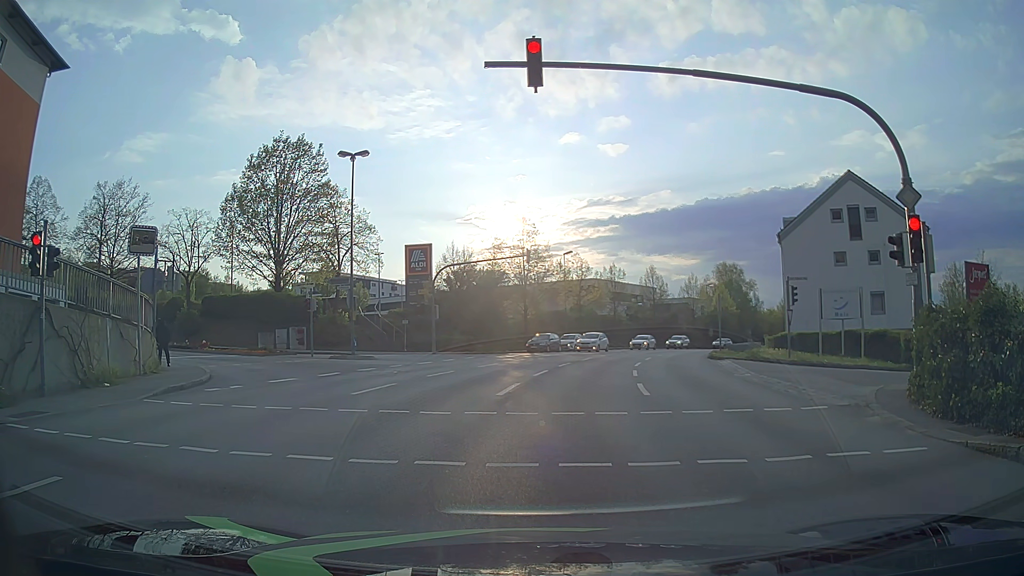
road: tertiary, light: Day
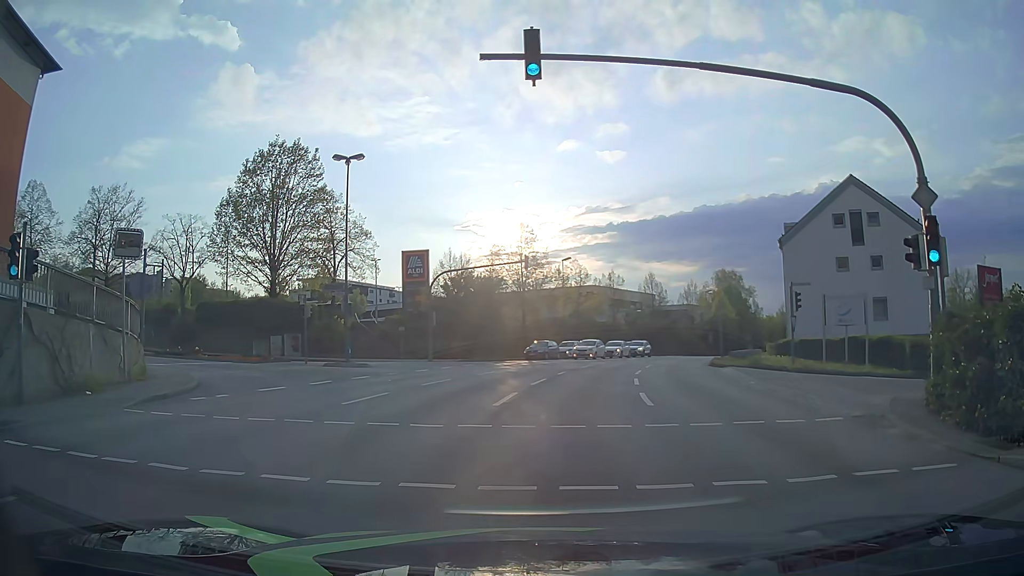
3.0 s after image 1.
(0.0, +0.9) m; +1°
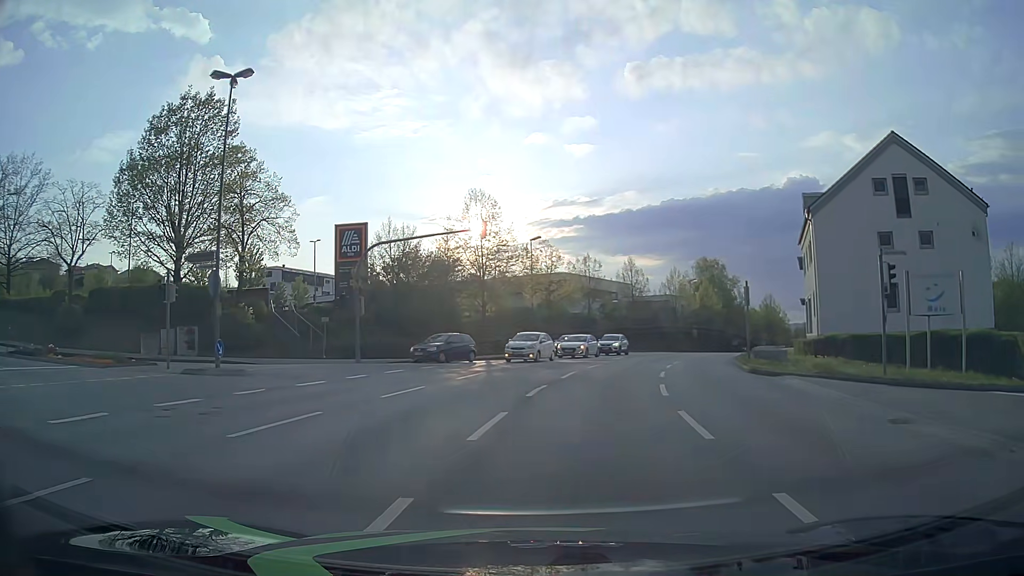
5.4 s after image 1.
(0.0, +11.6) m; +2°
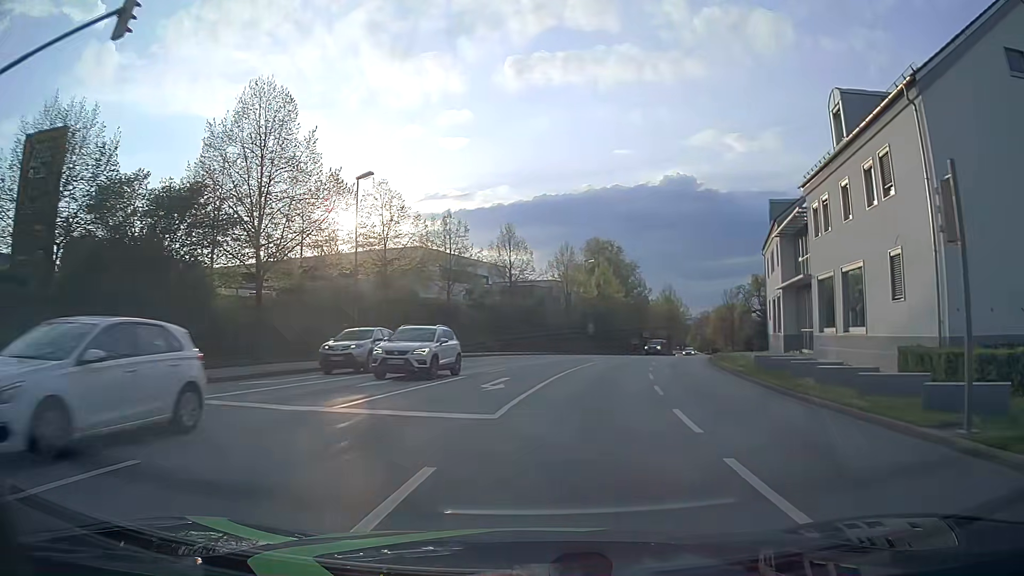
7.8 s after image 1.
(+2.2, +23.0) m; +11°
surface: asphalt
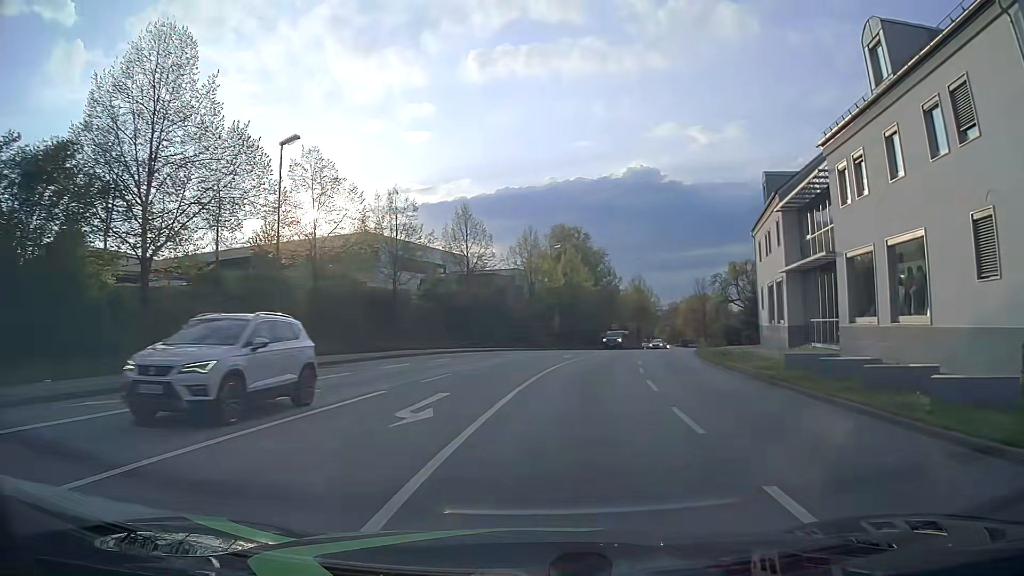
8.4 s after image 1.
(+0.2, +6.7) m; +3°
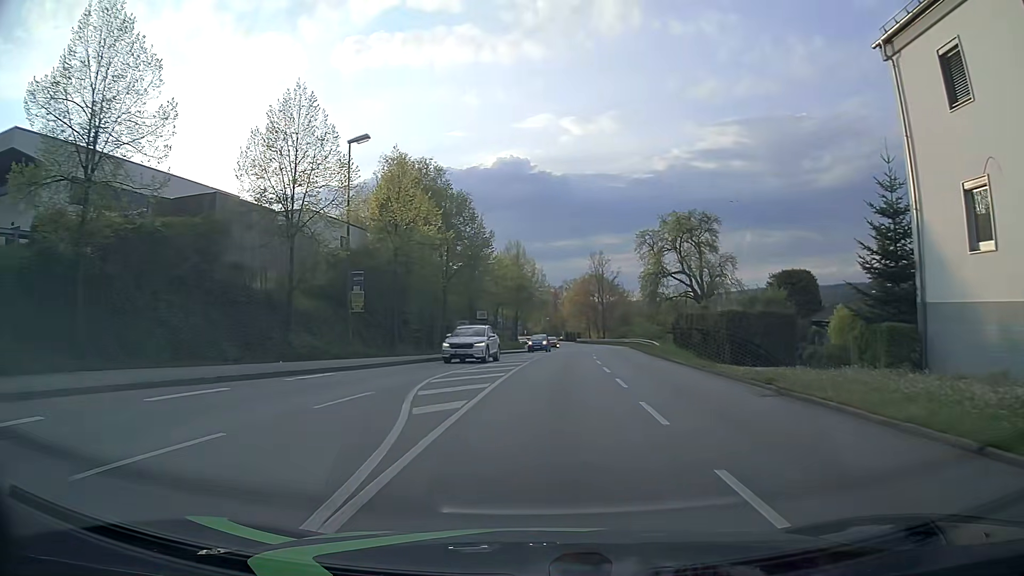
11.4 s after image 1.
(+3.7, +35.6) m; +11°
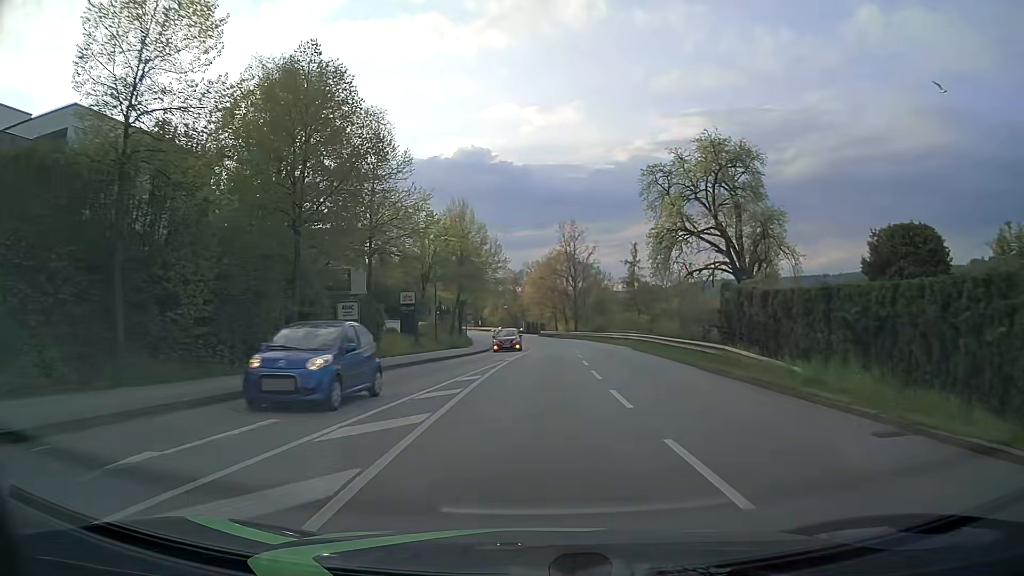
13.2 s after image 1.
(+0.8, +22.5) m; +3°
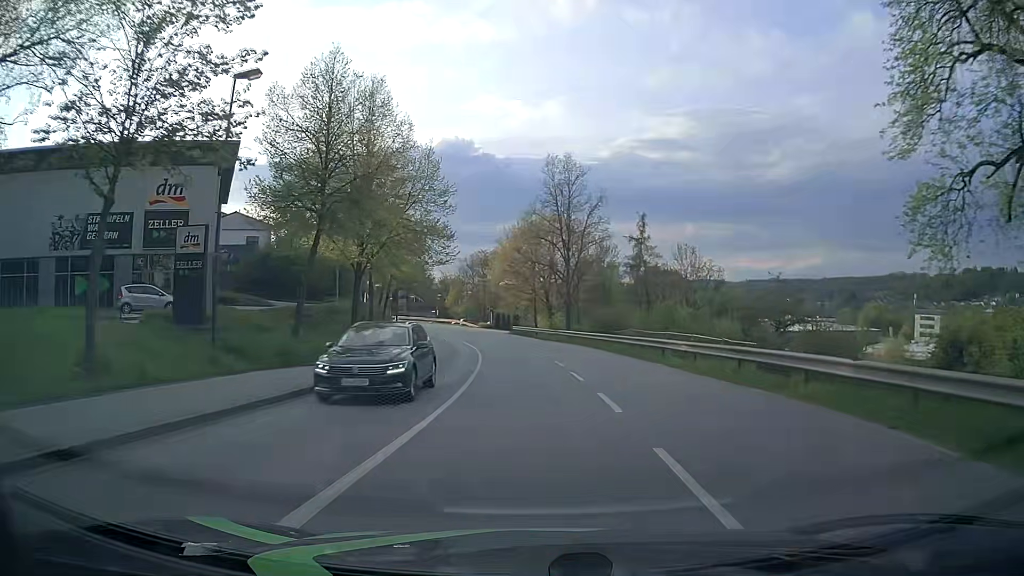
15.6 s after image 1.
(+1.0, +30.6) m; +3°
(0, +10) (-1, +20) (-1, +30) (-2, +40) (-4, +50) (-5, +60) (-7, +69) (-10, +79) (-13, +89) (-17, +98) m
